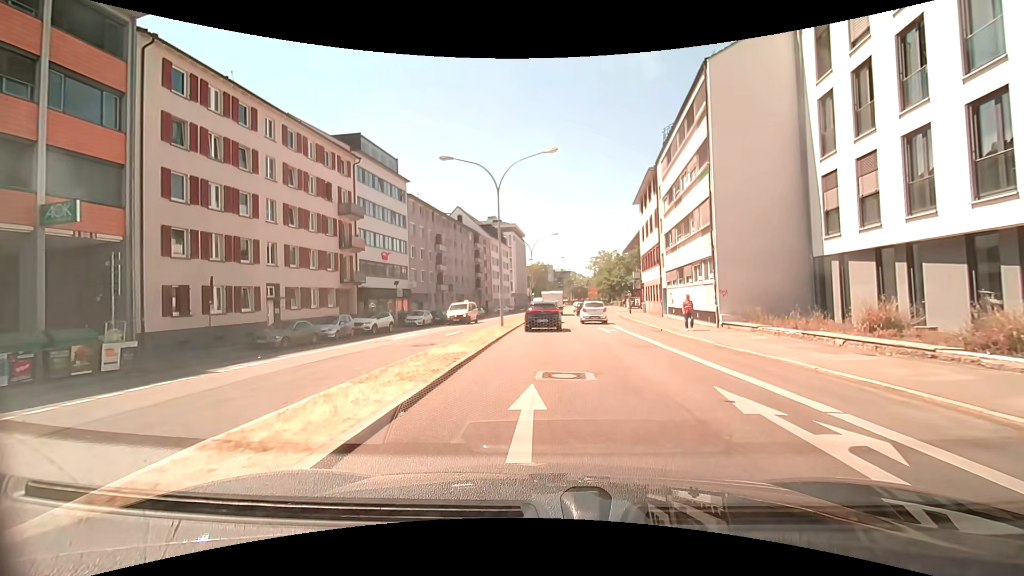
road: primary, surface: asphalt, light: Day
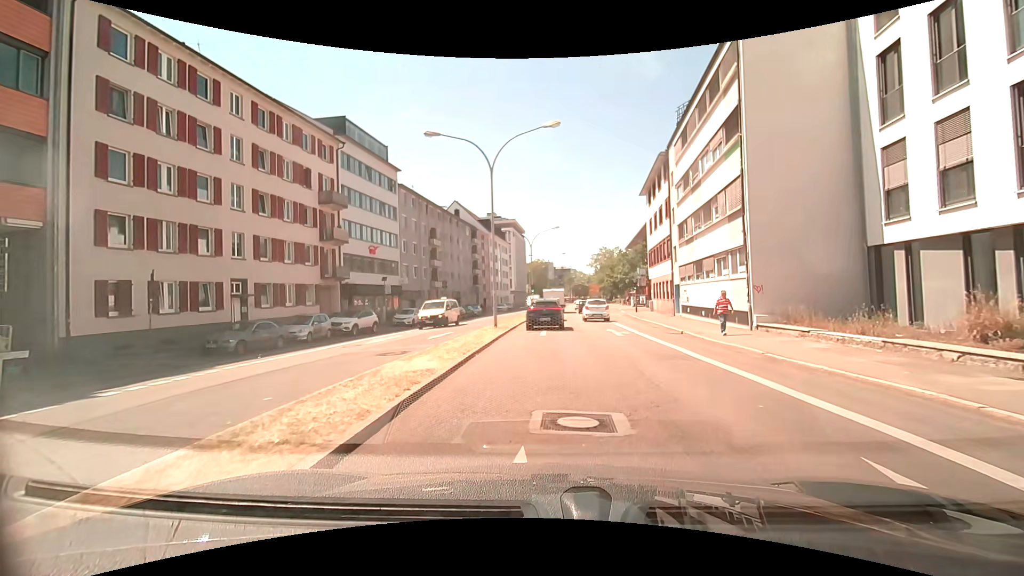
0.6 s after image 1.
(0.0, +3.6) m; 0°
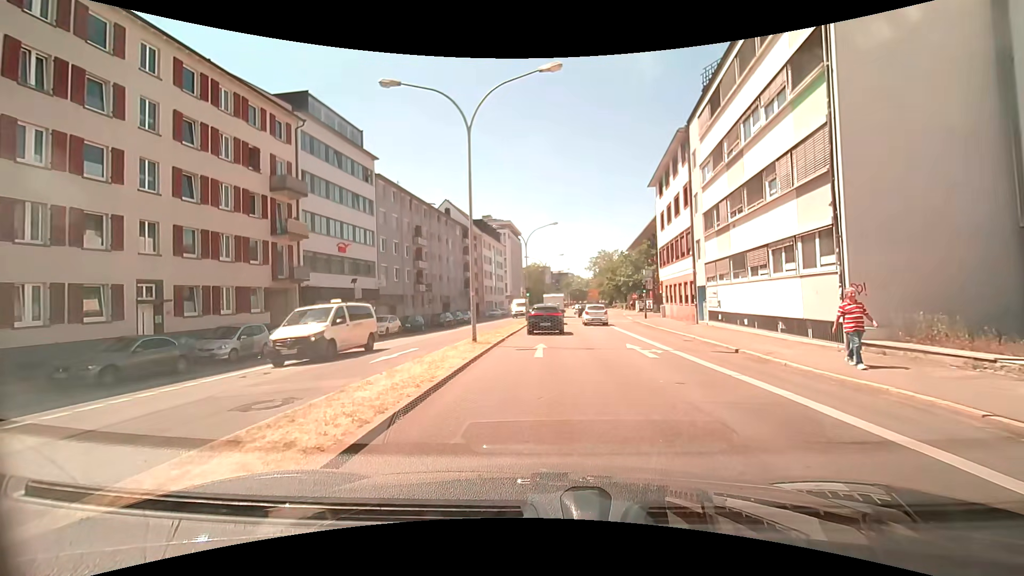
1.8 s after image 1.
(0.0, +6.2) m; 0°
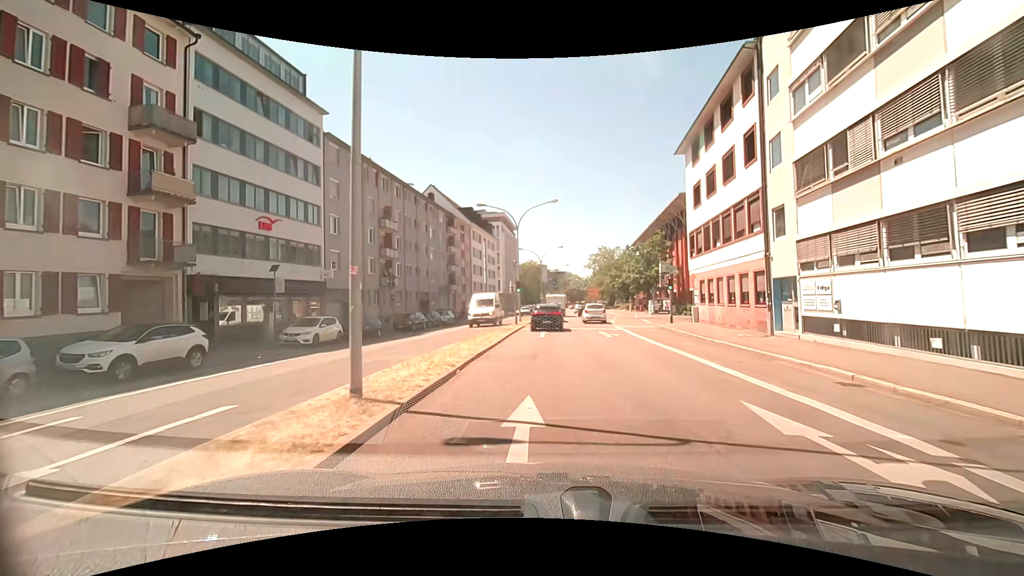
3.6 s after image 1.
(+0.2, +11.0) m; +1°
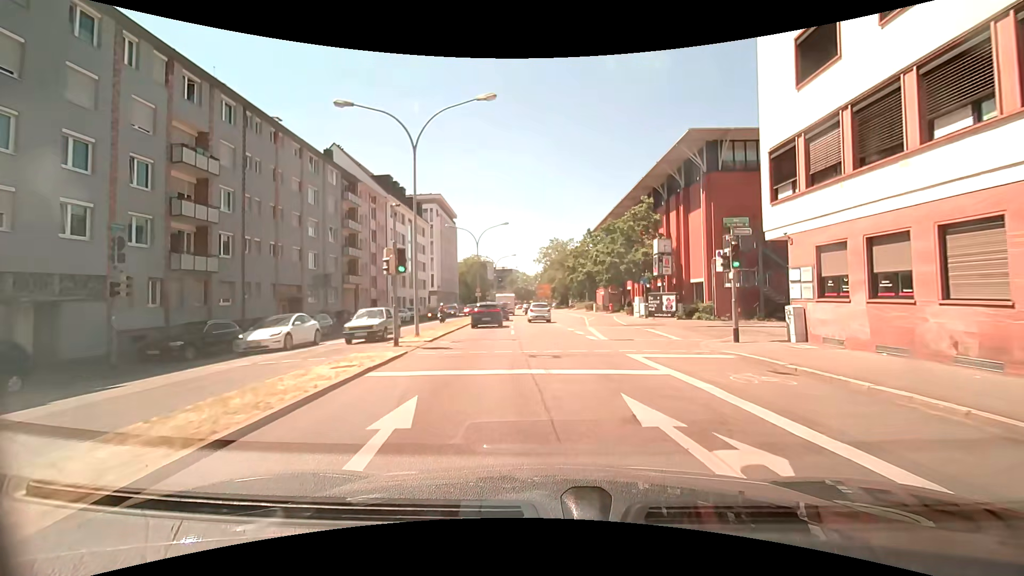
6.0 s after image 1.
(+0.9, +20.4) m; +6°
